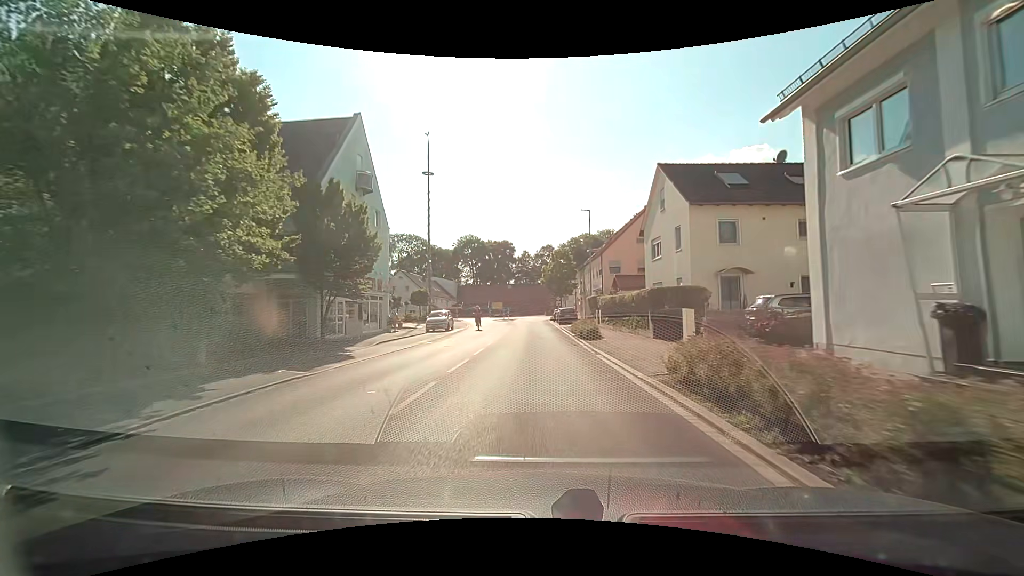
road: tertiary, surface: asphalt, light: Day
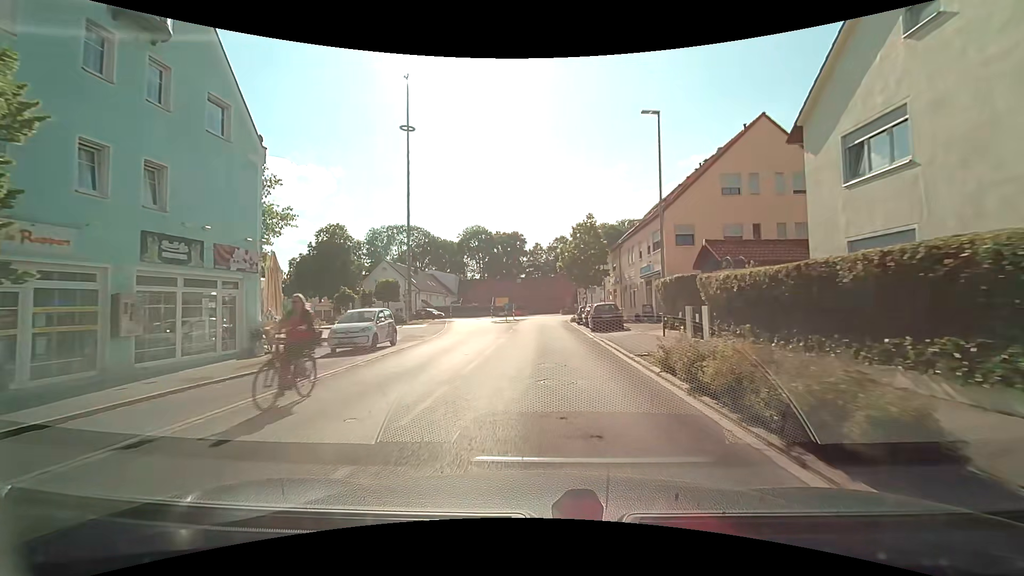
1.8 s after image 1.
(-0.2, +18.5) m; -1°
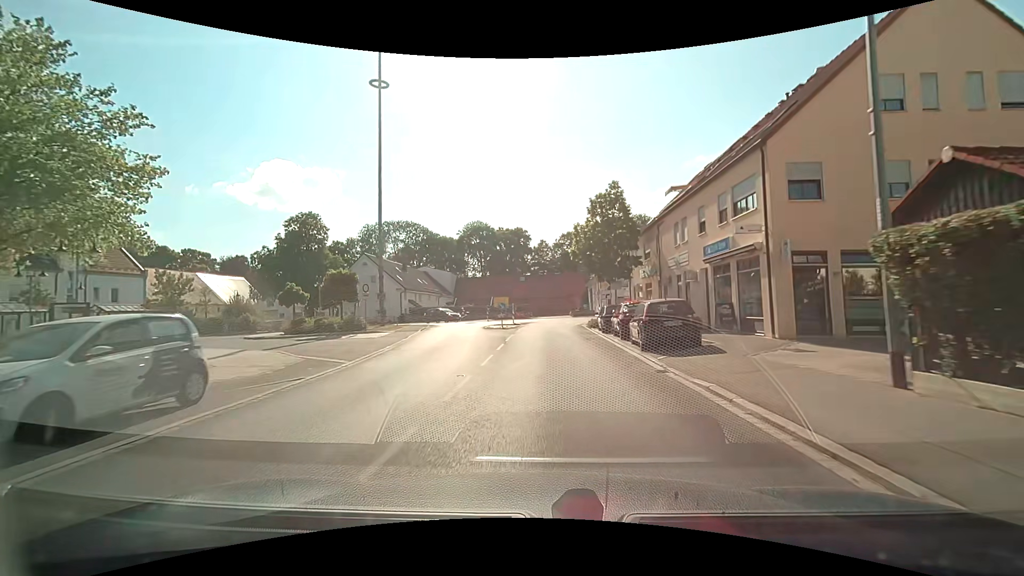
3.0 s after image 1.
(0.0, +12.0) m; 0°
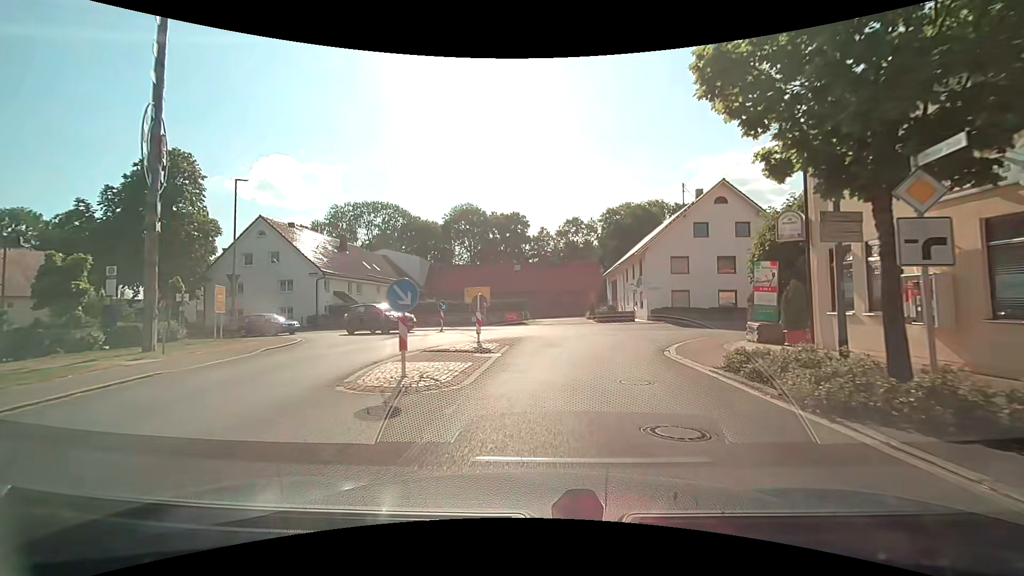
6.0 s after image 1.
(-0.5, +26.4) m; -1°
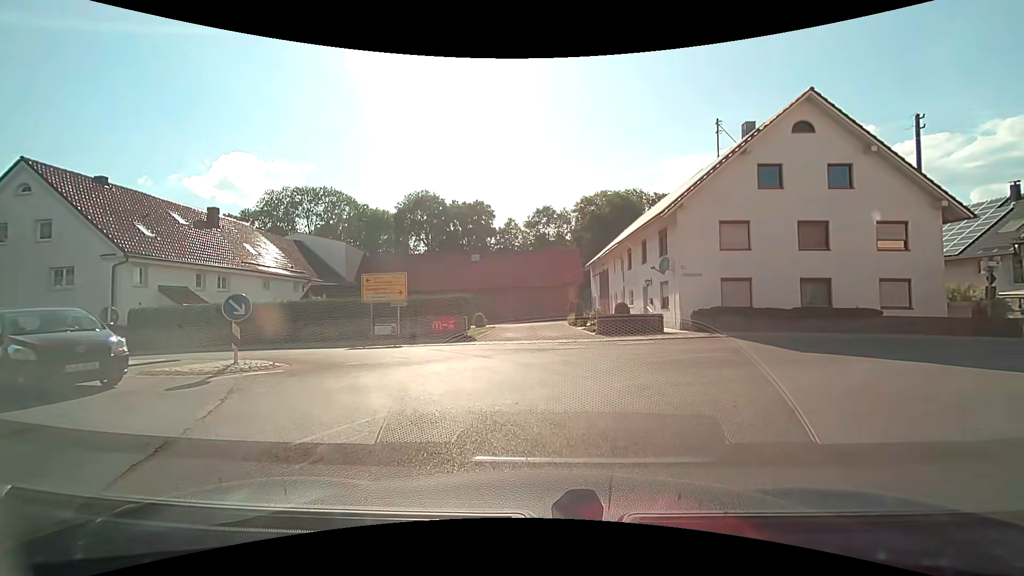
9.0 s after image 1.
(+0.6, +16.9) m; +3°
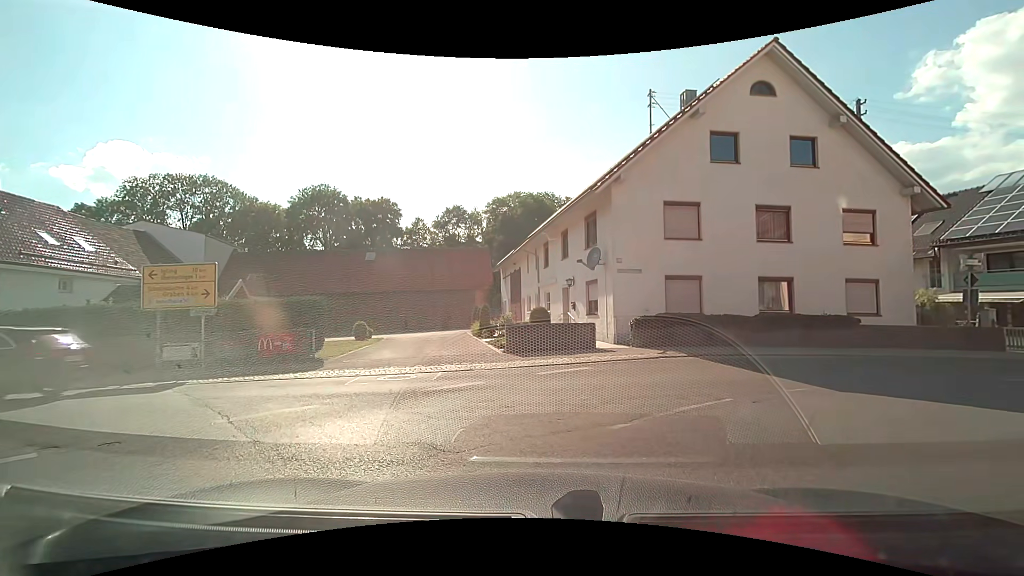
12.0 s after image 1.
(+0.5, +6.5) m; +9°
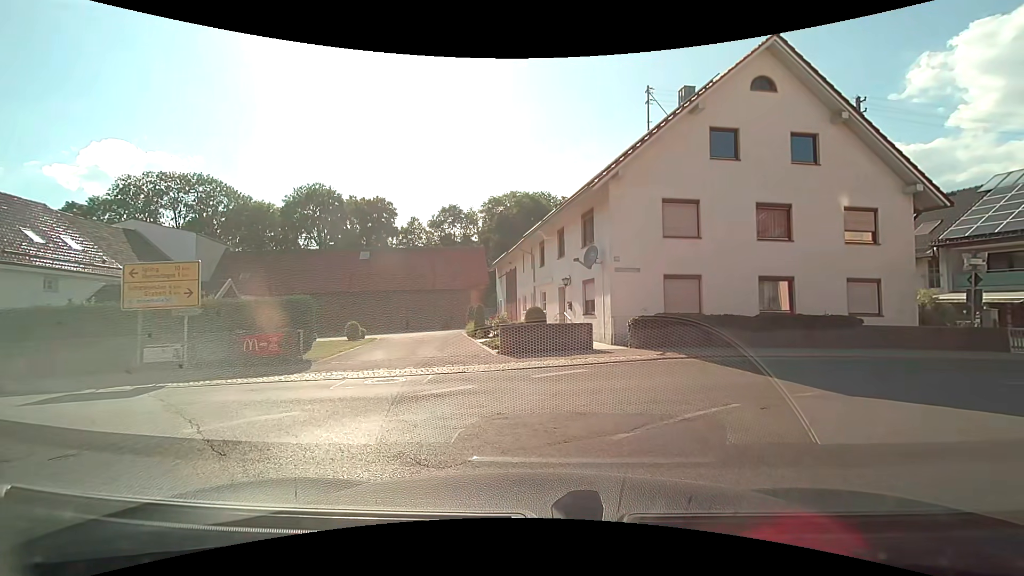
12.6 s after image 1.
(0.0, +0.4) m; 0°
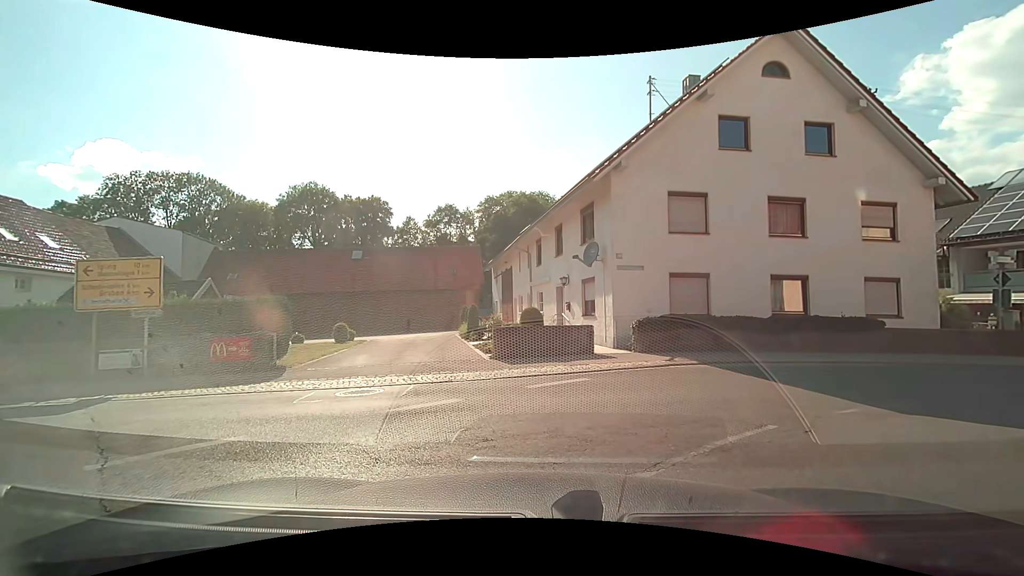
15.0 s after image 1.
(0.0, +1.2) m; 0°
